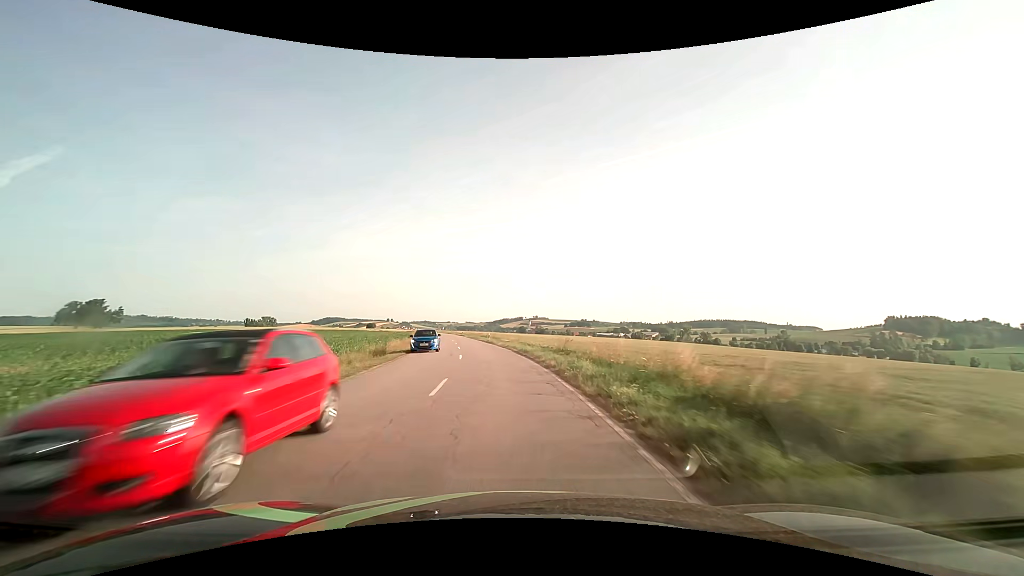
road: secondary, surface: asphalt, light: Day
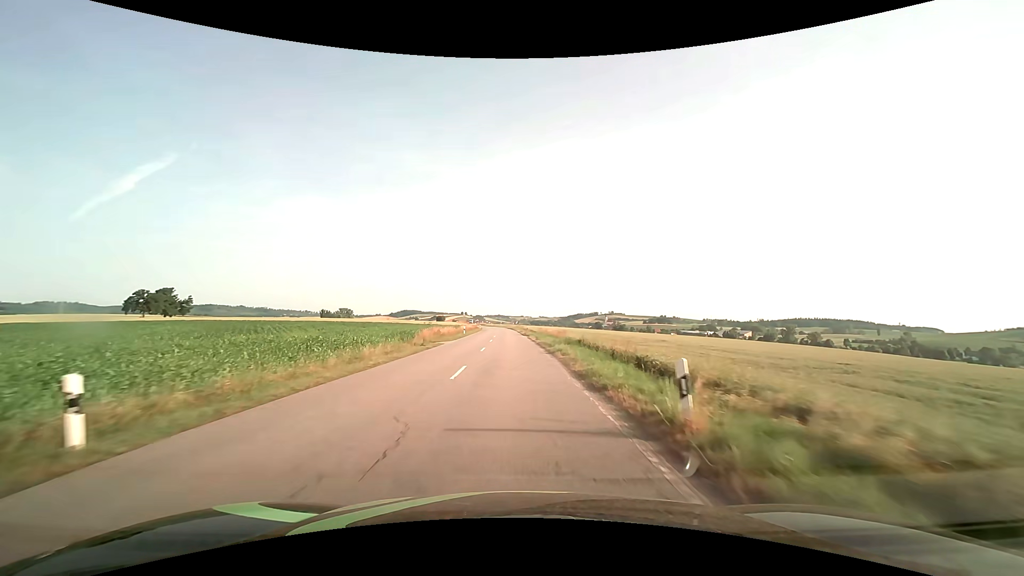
(-4.2, +47.1) m; -9°
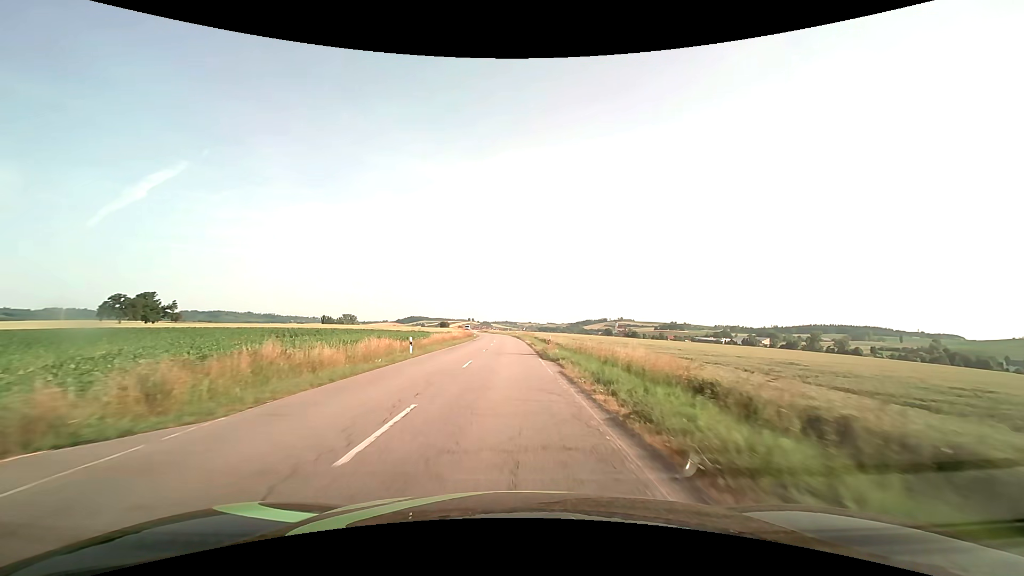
(-0.2, +31.8) m; -1°
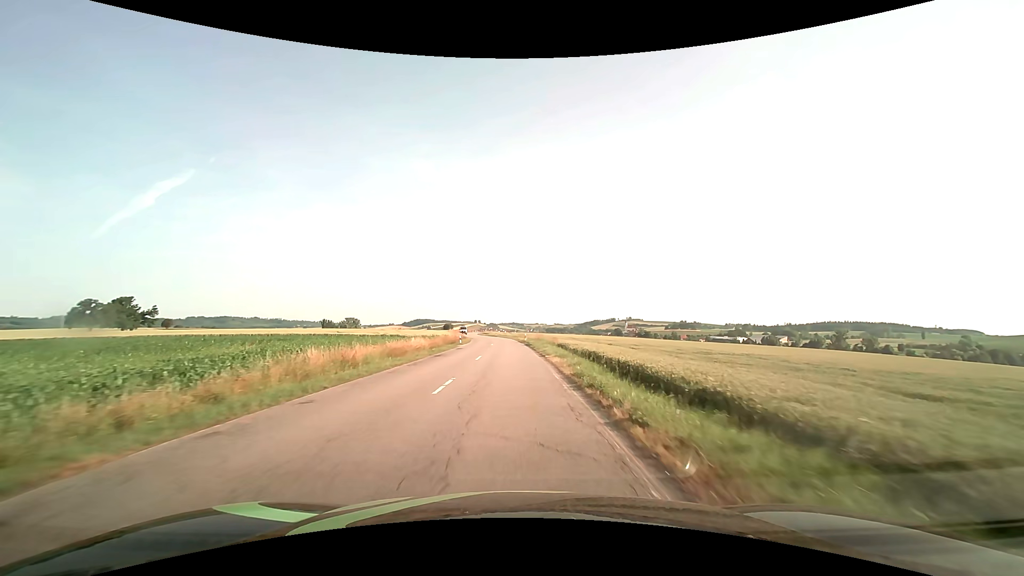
(-0.3, +31.2) m; -1°
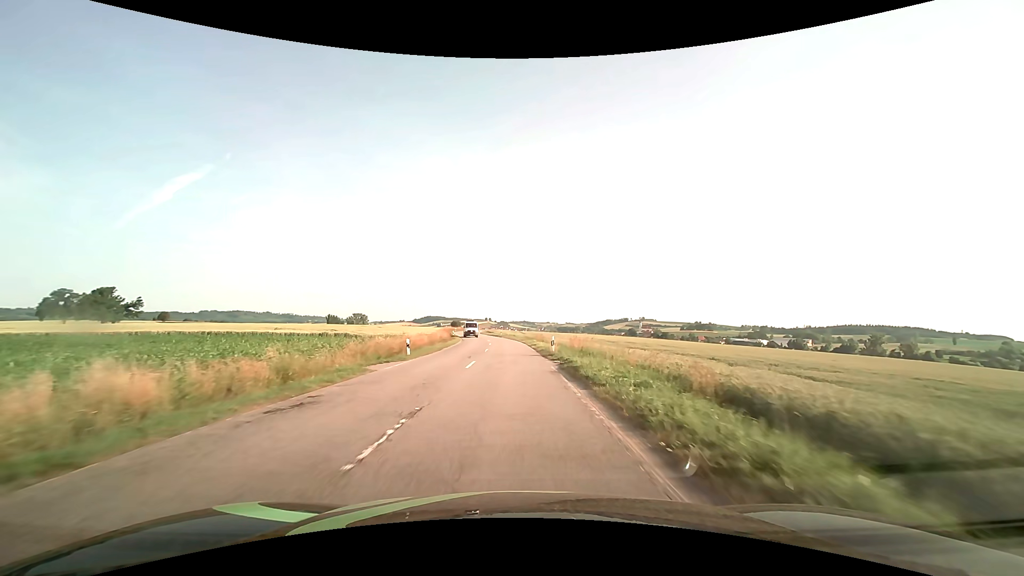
(-0.3, +31.0) m; -1°
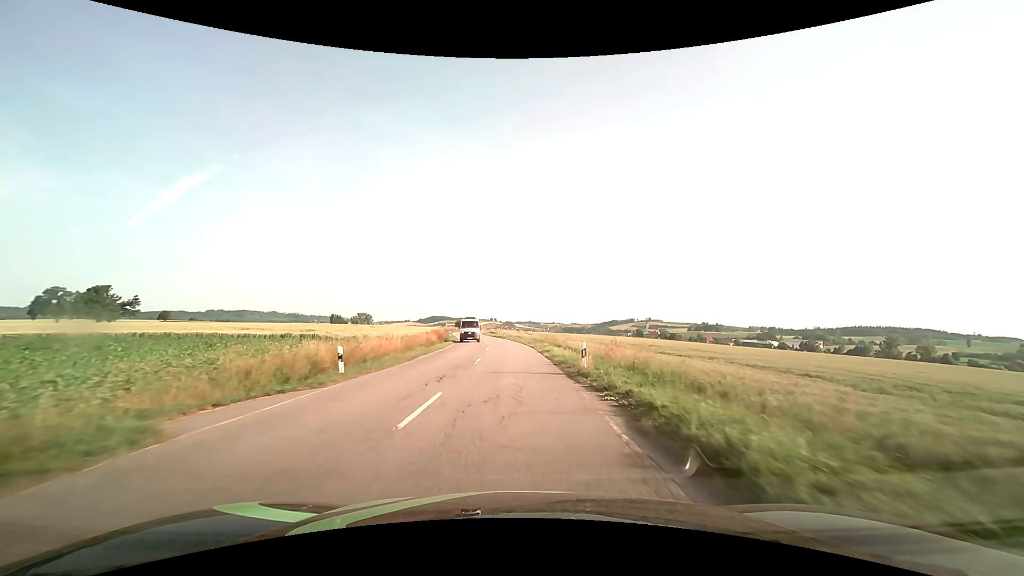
(-0.1, +10.3) m; -1°
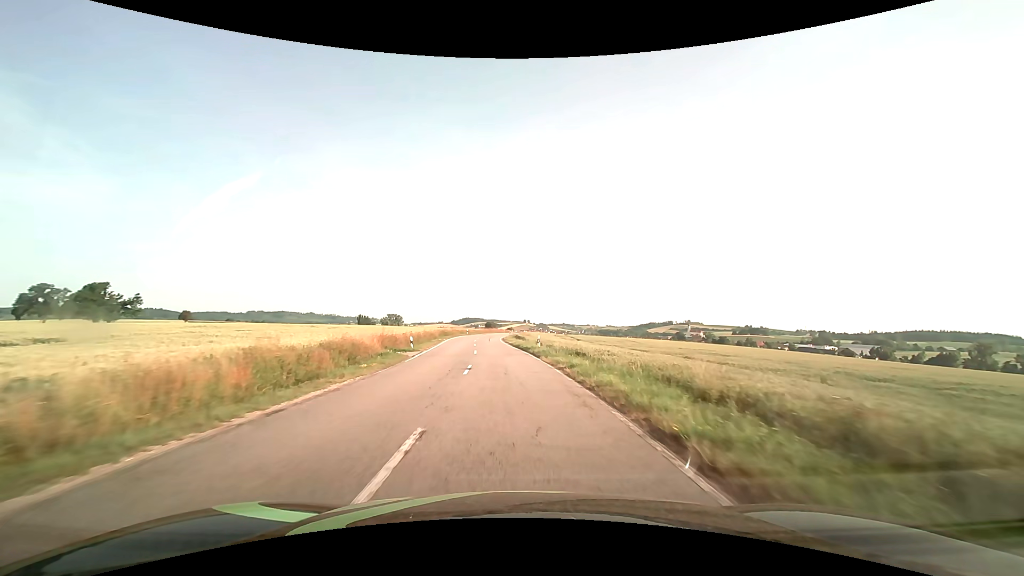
(-1.0, +41.4) m; -4°
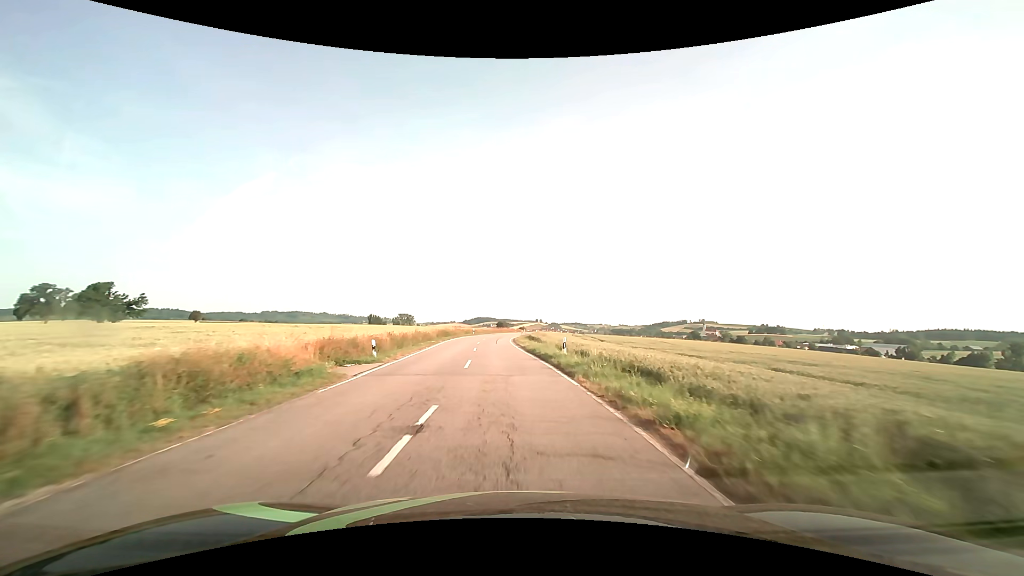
(-0.1, +10.5) m; -1°
(0, +10) (0, +20) (-1, +30) (-1, +40) (-2, +50) (-2, +60) (-2, +70) (-1, +80) (-1, +90) (0, +100) m
